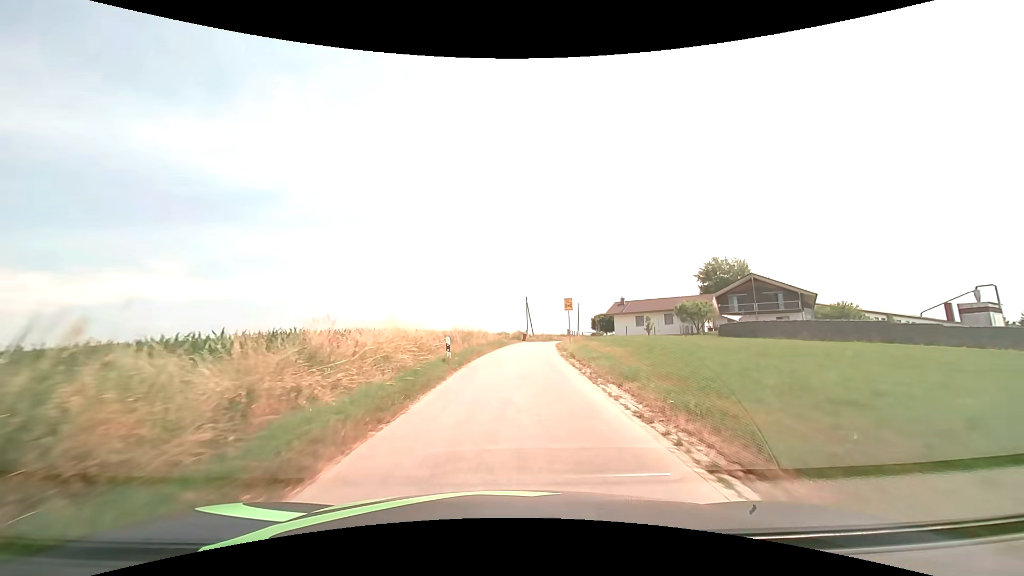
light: Day
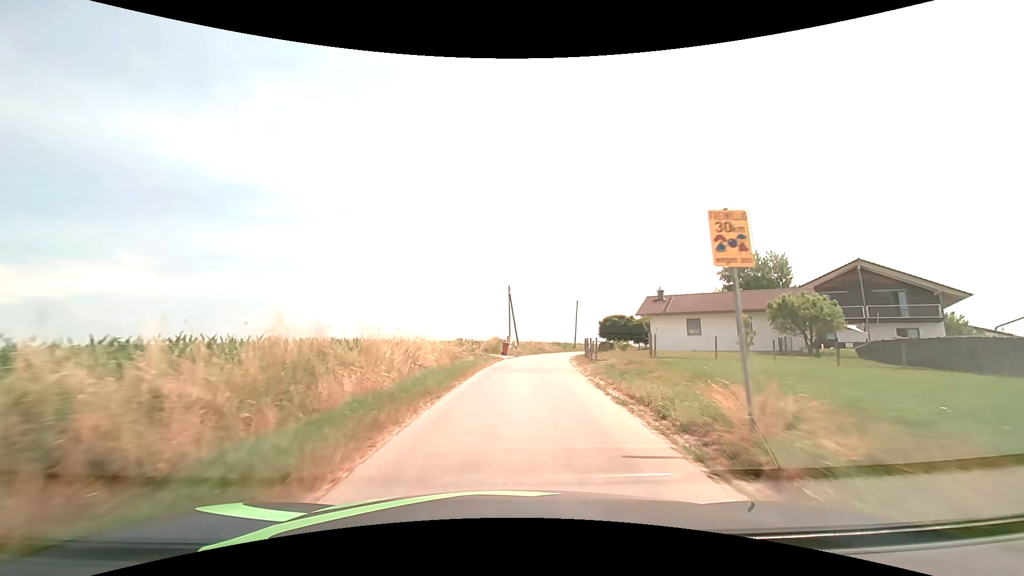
(+0.5, +23.0) m; +2°
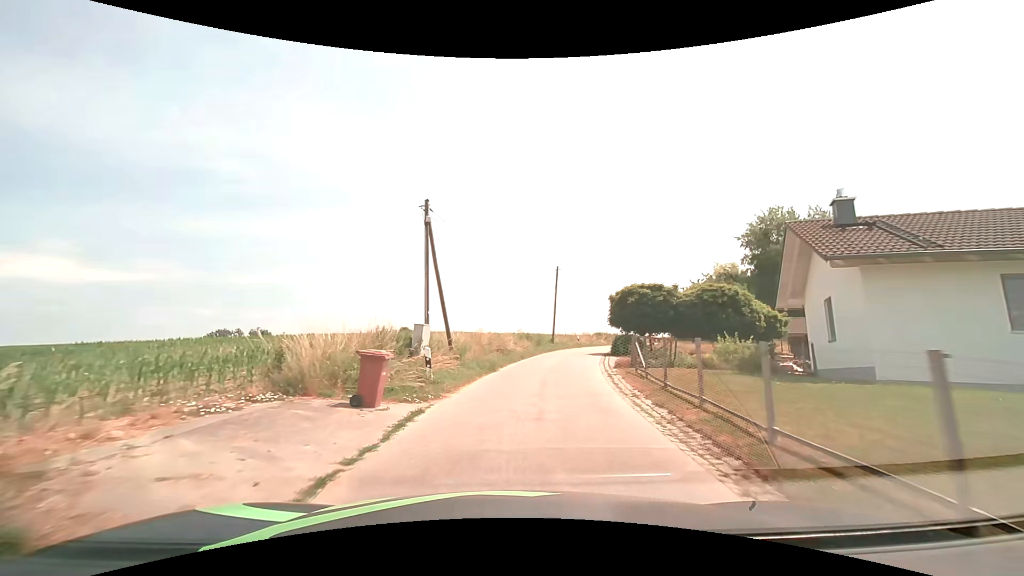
(+1.3, +25.9) m; +5°
